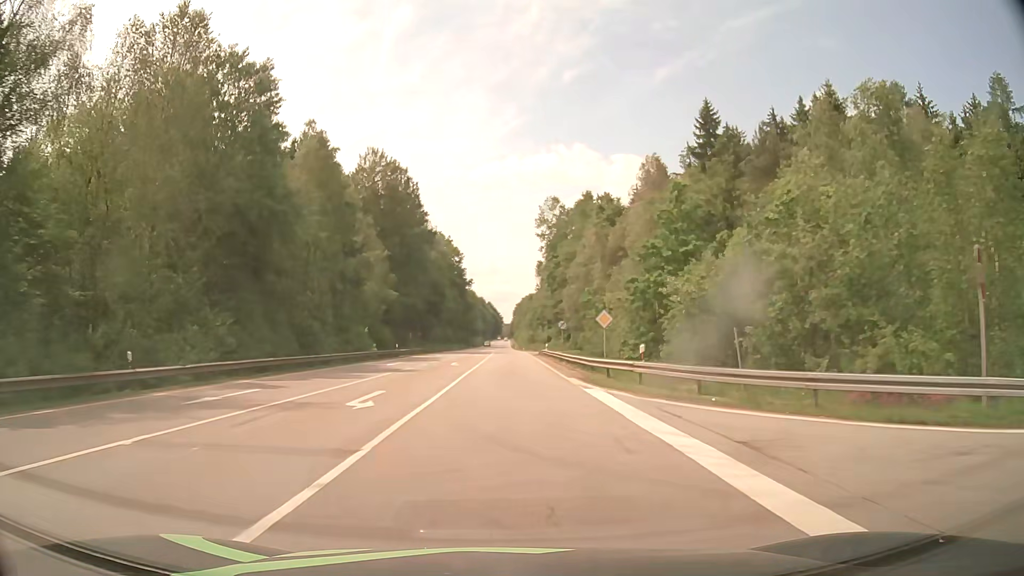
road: secondary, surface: asphalt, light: Day
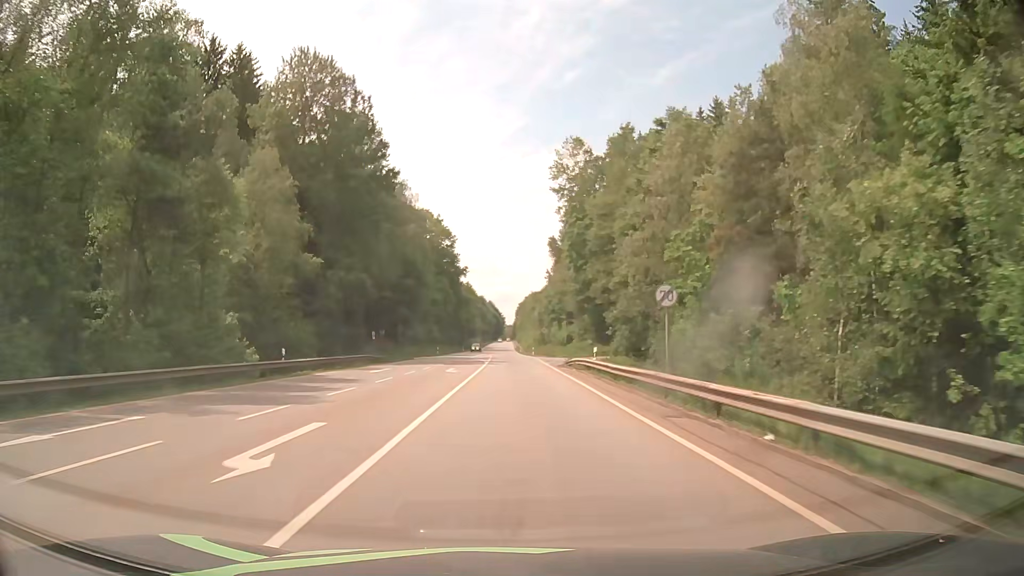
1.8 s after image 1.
(-0.2, +32.4) m; -1°
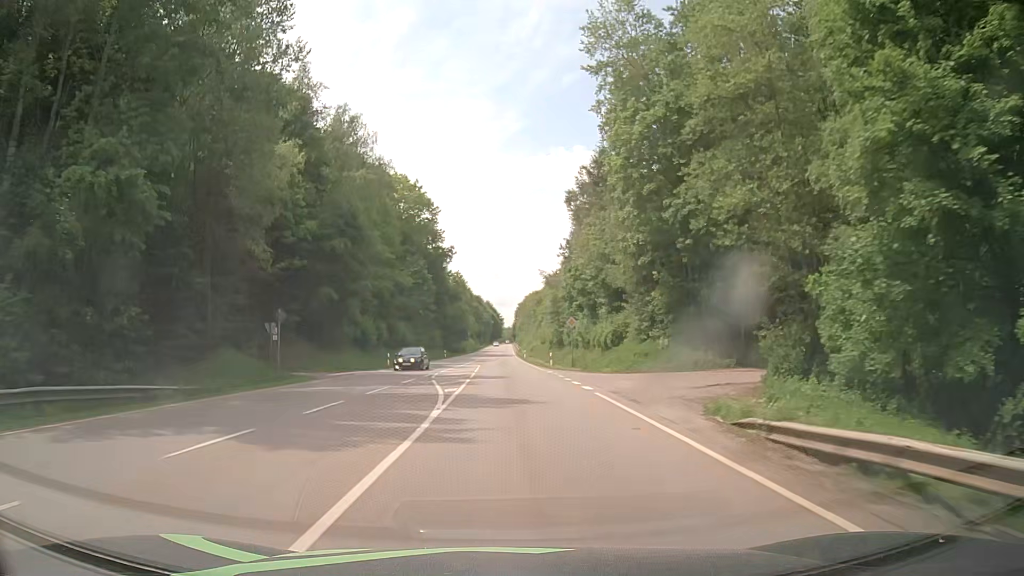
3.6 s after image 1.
(+0.2, +34.1) m; +1°
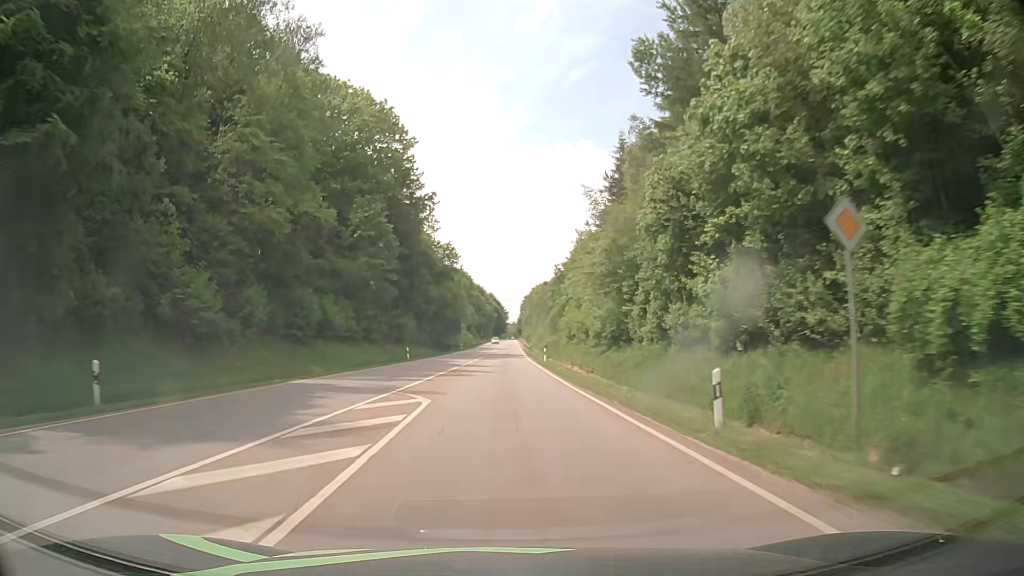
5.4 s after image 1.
(-0.4, +36.7) m; 0°
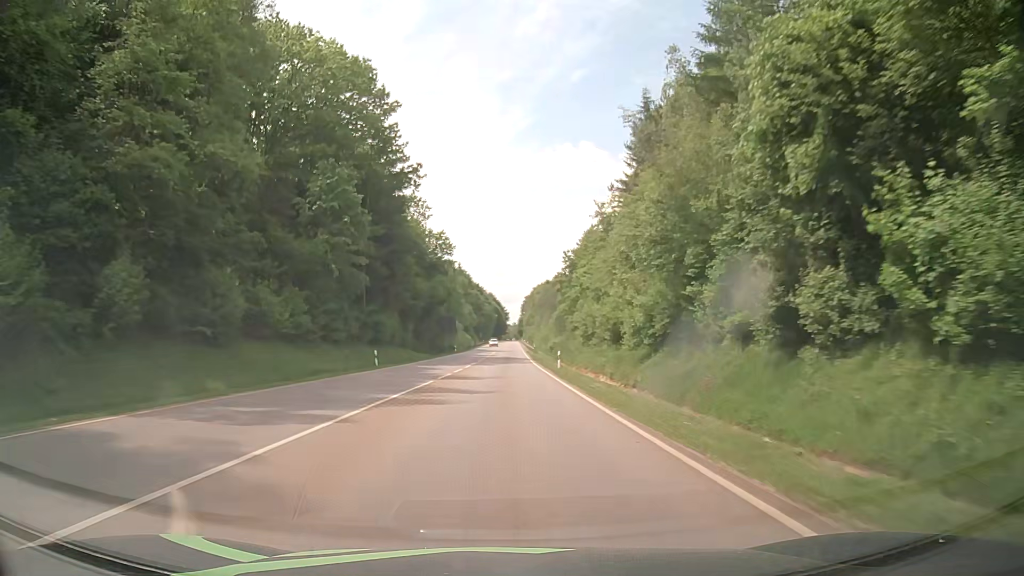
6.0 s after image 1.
(-0.1, +12.8) m; -1°
